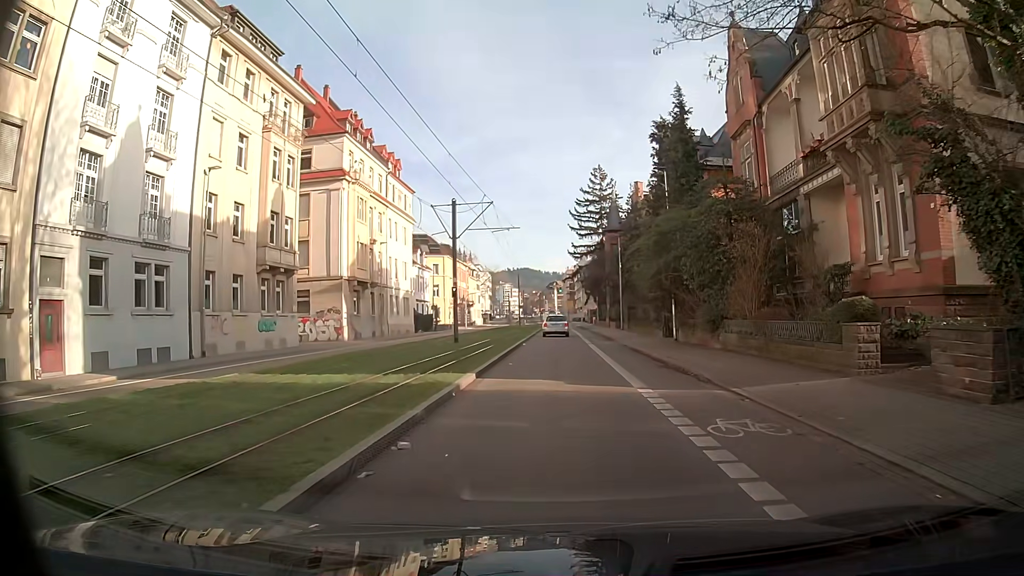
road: secondary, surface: asphalt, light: Day
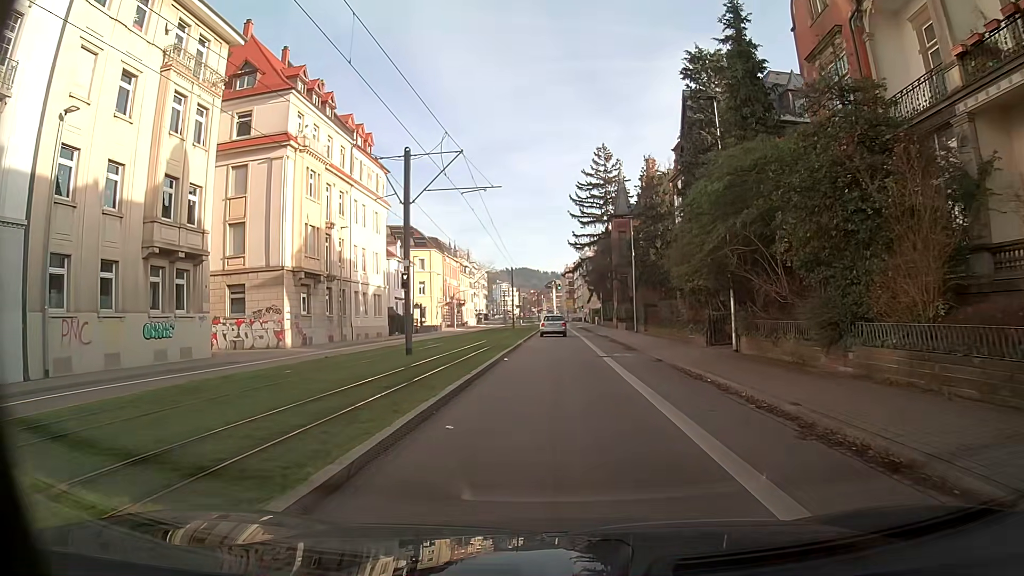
(0.0, +10.8) m; 0°
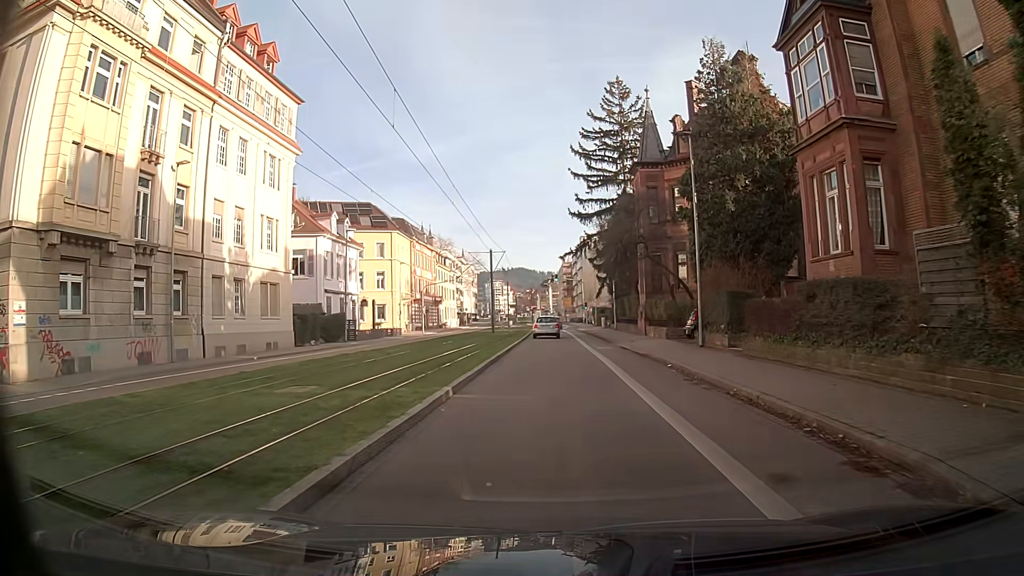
(+0.1, +22.1) m; 0°
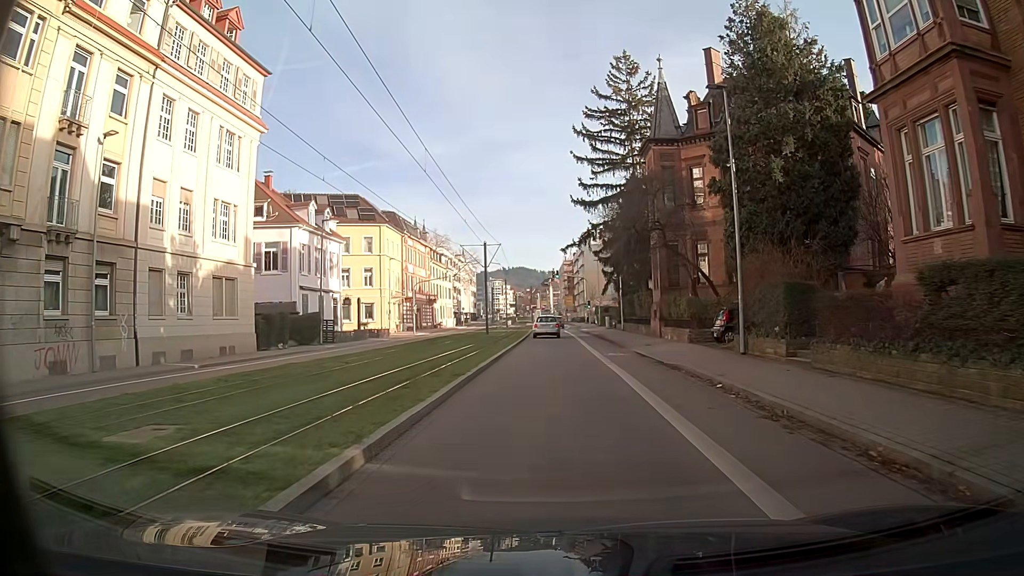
(0.0, +5.5) m; 0°
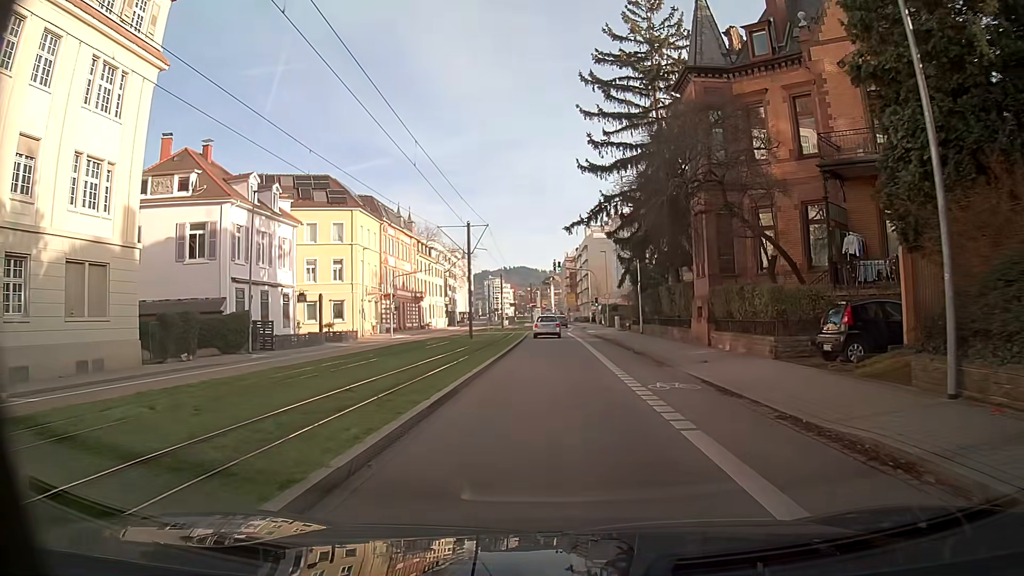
(0.0, +10.9) m; 0°
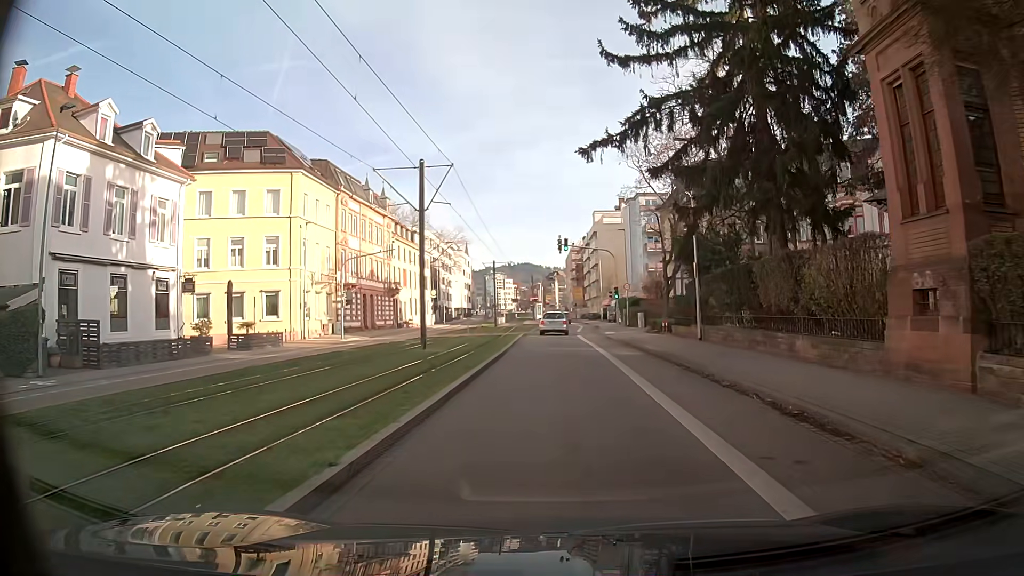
(0.0, +16.1) m; 0°
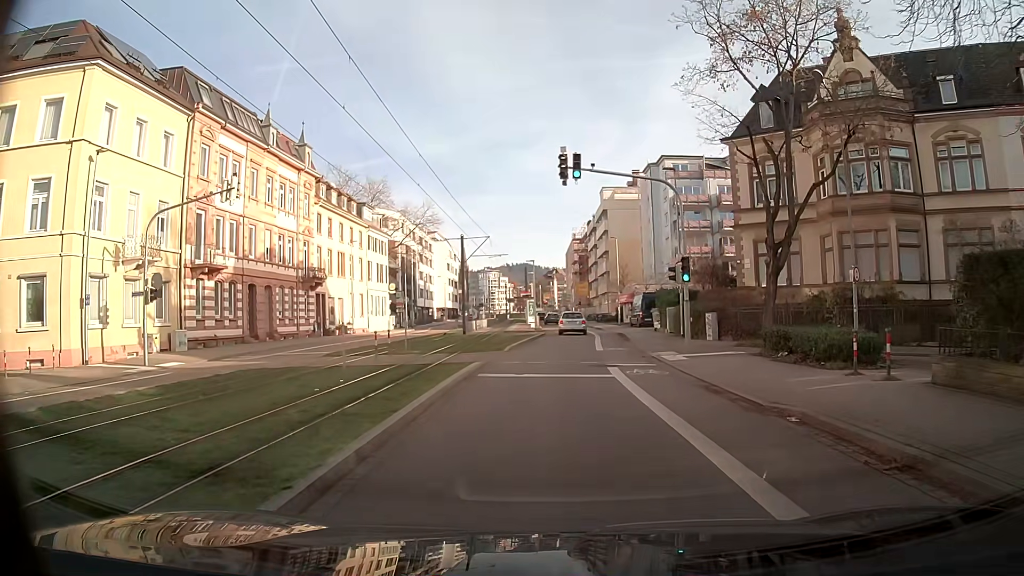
(-0.1, +24.4) m; 0°
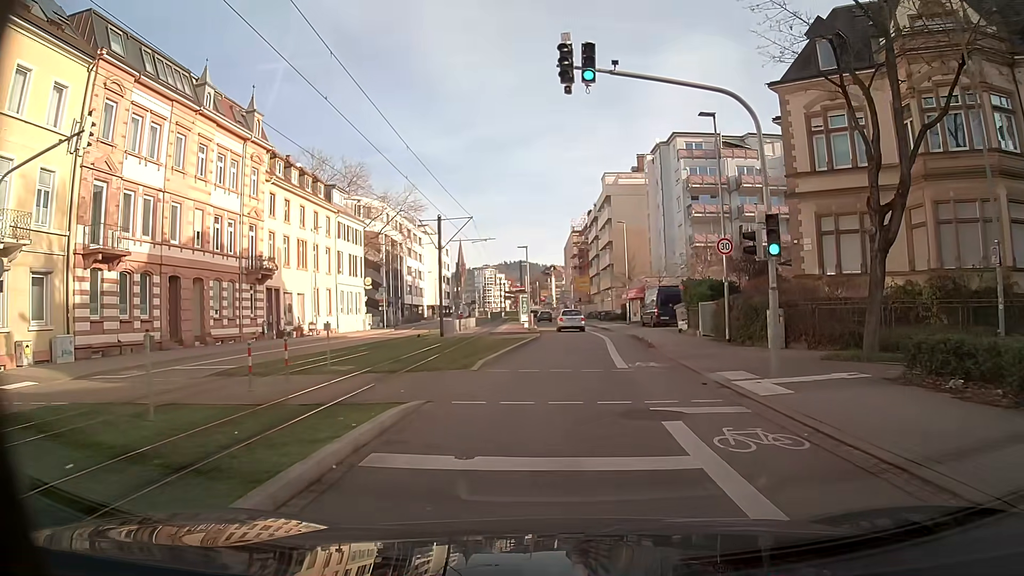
(0.0, +8.9) m; +1°
(0, +10) (0, +20) (+1, +30) (+1, +40) (0, +50) (0, +60) (-1, +70) (-1, +80) (-2, +90) (-3, +100) m
